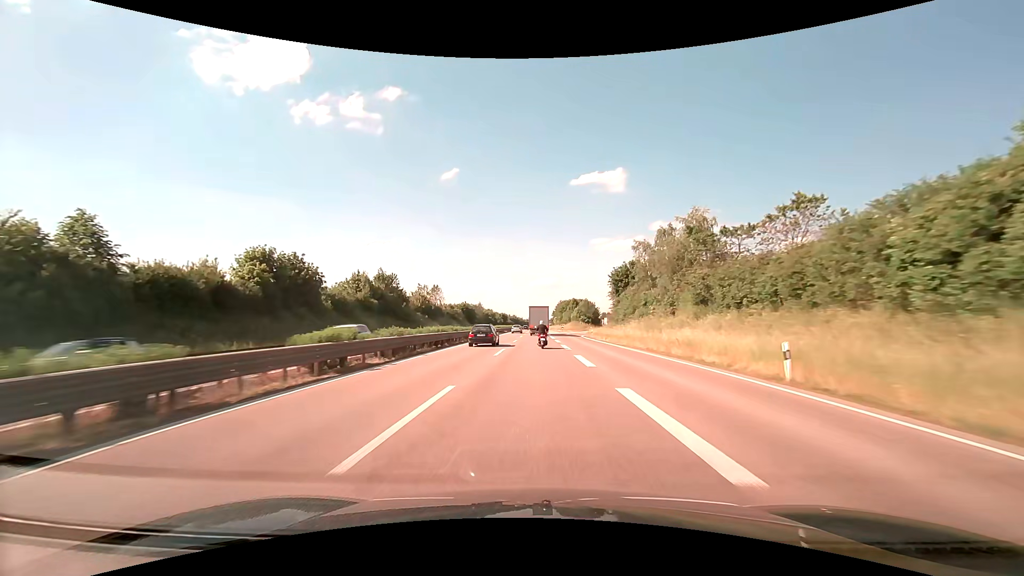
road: trunk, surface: asphalt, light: Day
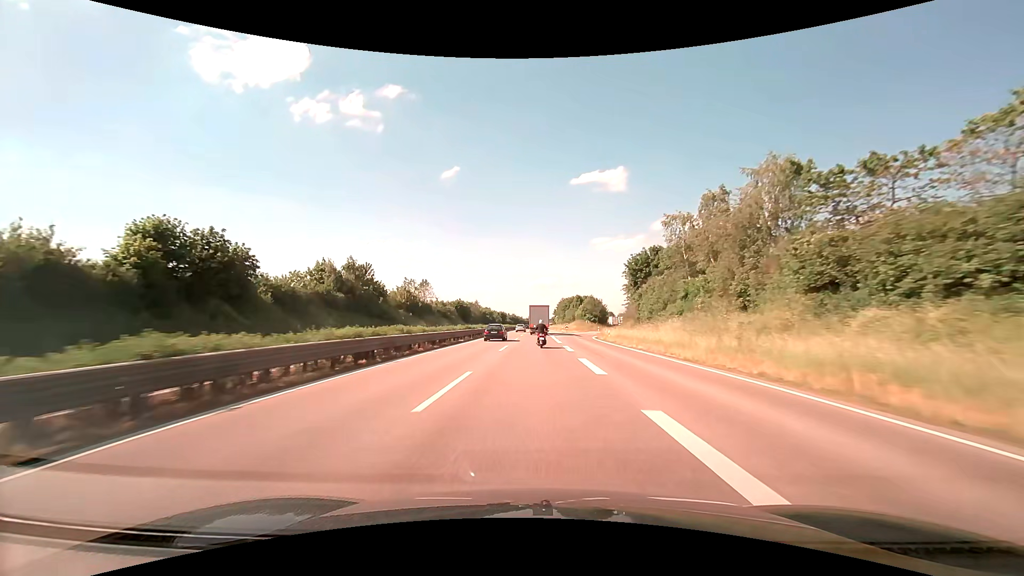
(0.0, +14.8) m; 0°
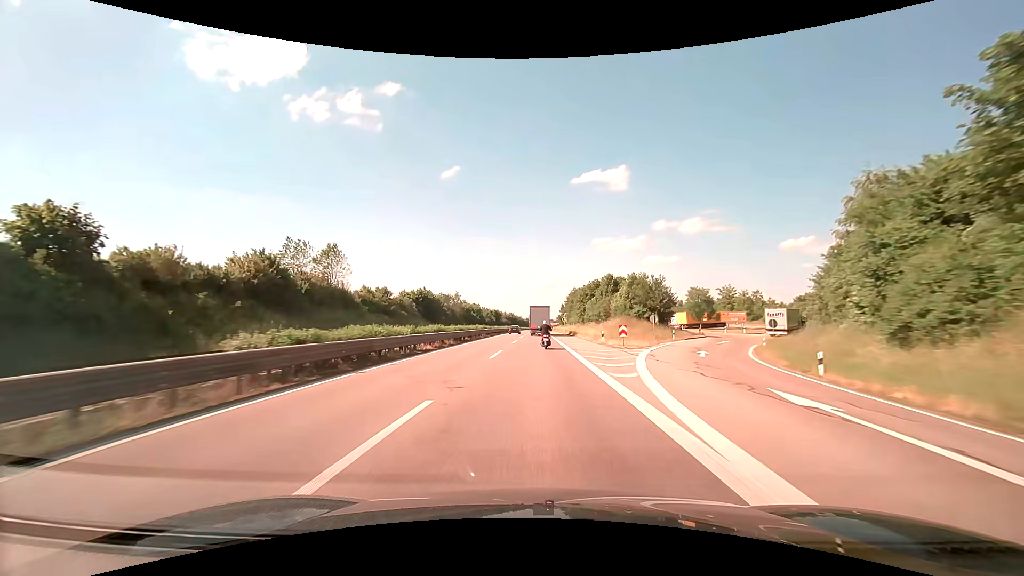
(+0.1, +59.1) m; 0°
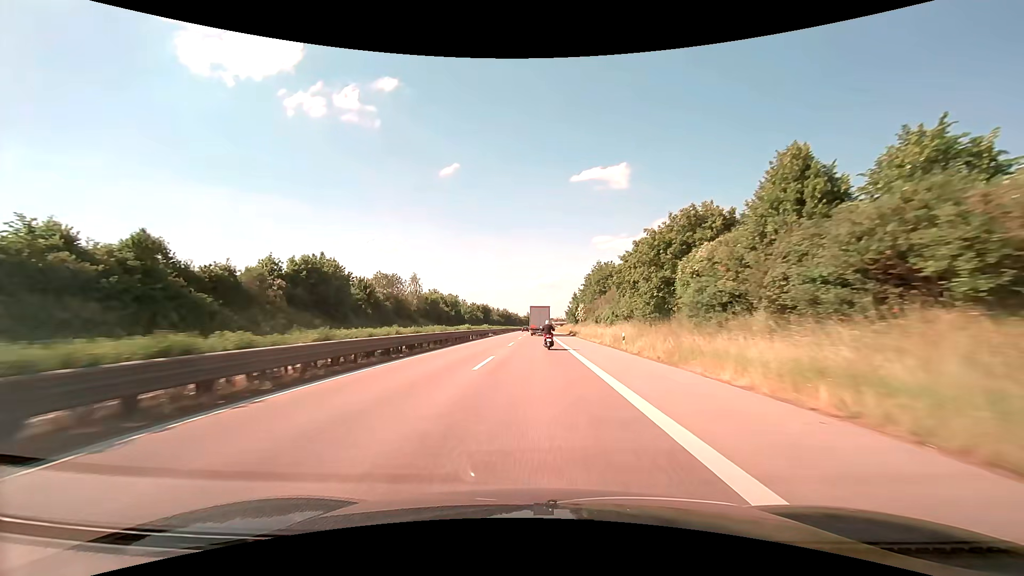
(+0.1, +59.0) m; 0°
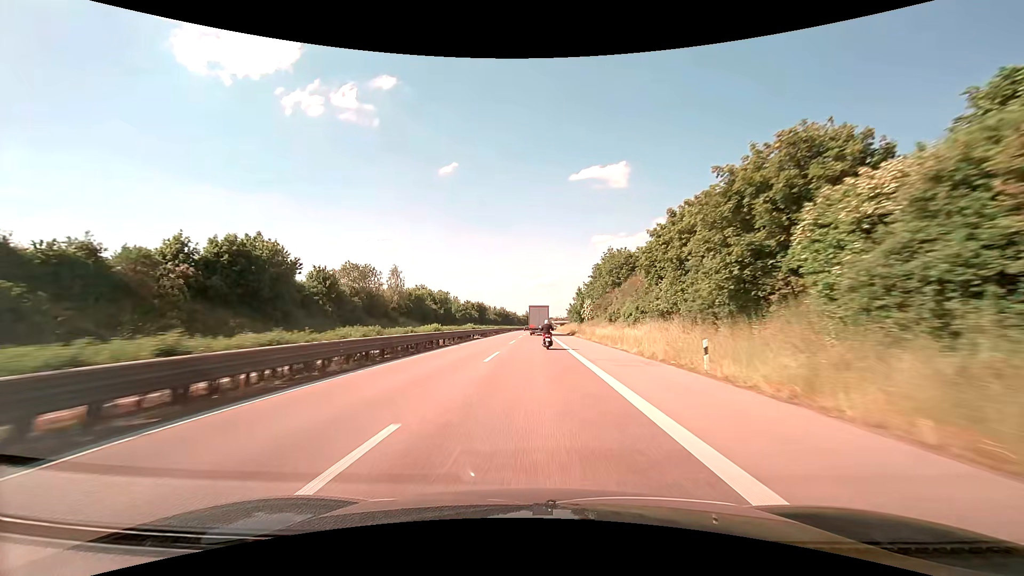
(0.0, +14.7) m; 0°
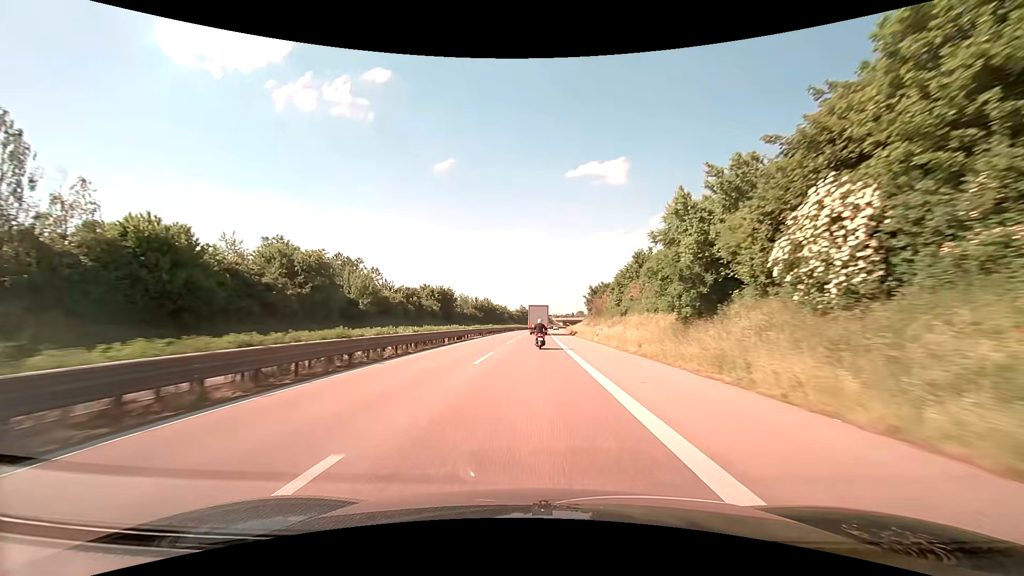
(+0.2, +73.2) m; +1°
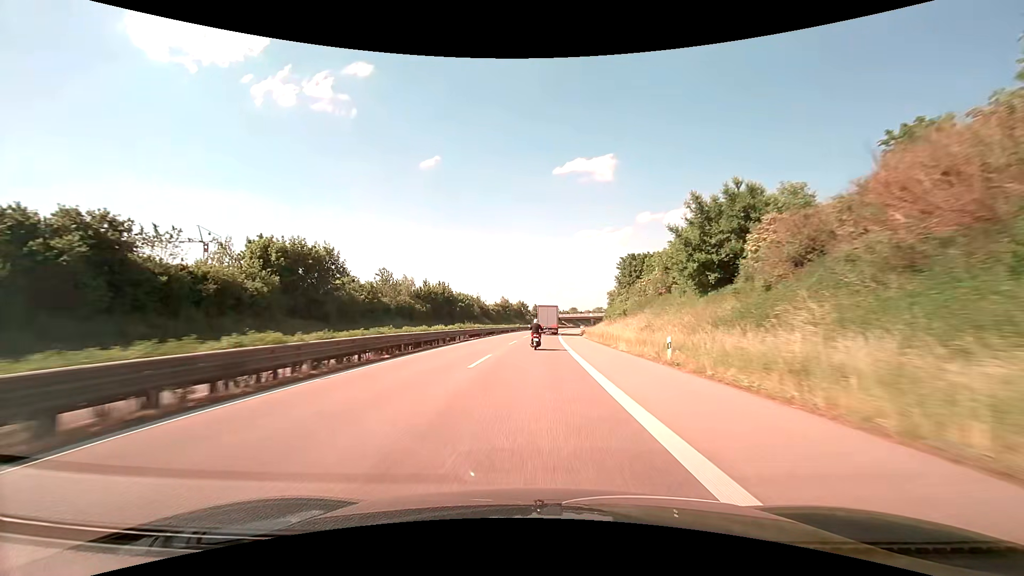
(0.0, +72.9) m; +1°
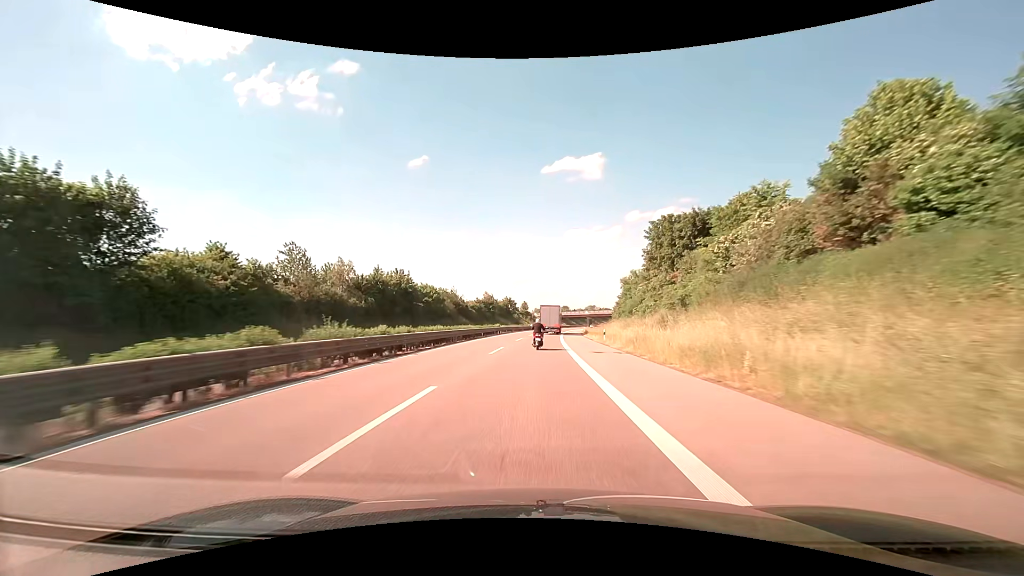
(+0.3, +29.1) m; +1°
(0, +10) (0, +20) (0, +30) (+1, +40) (+1, +50) (+1, +60) (+2, +70) (+2, +80) (+3, +90) (+4, +100) m
